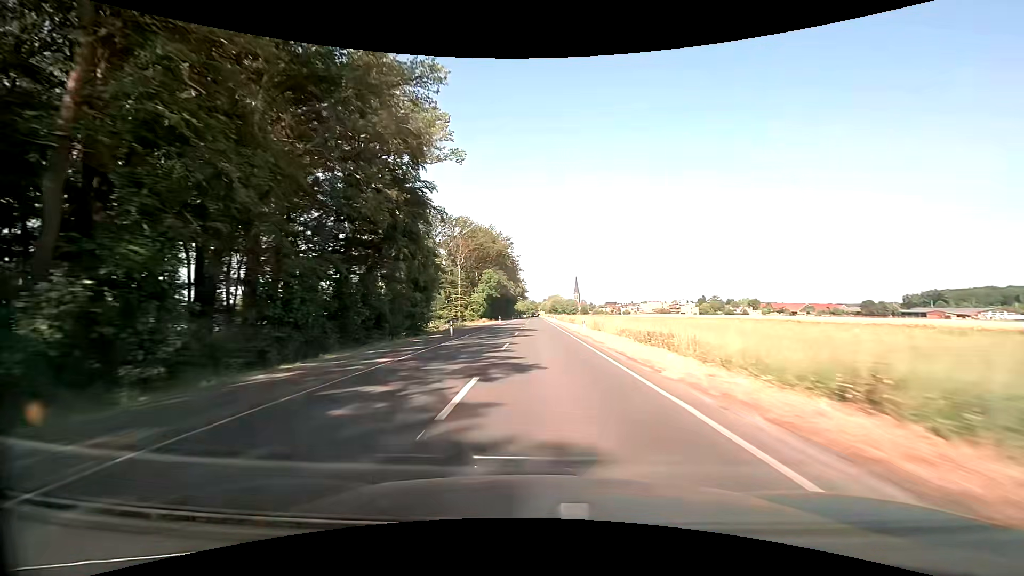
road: secondary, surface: asphalt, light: Day
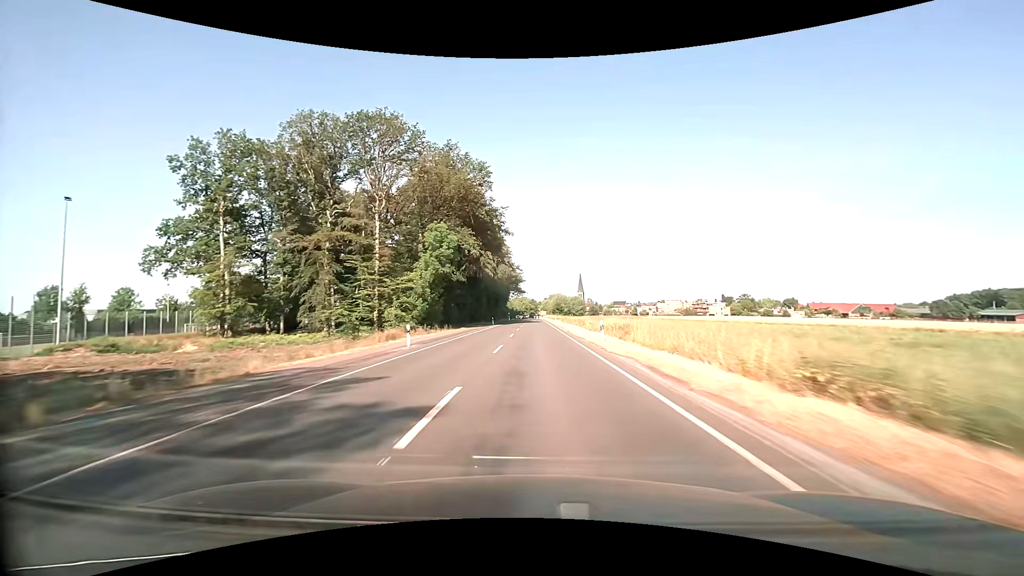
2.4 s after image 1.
(+0.2, +61.7) m; 0°
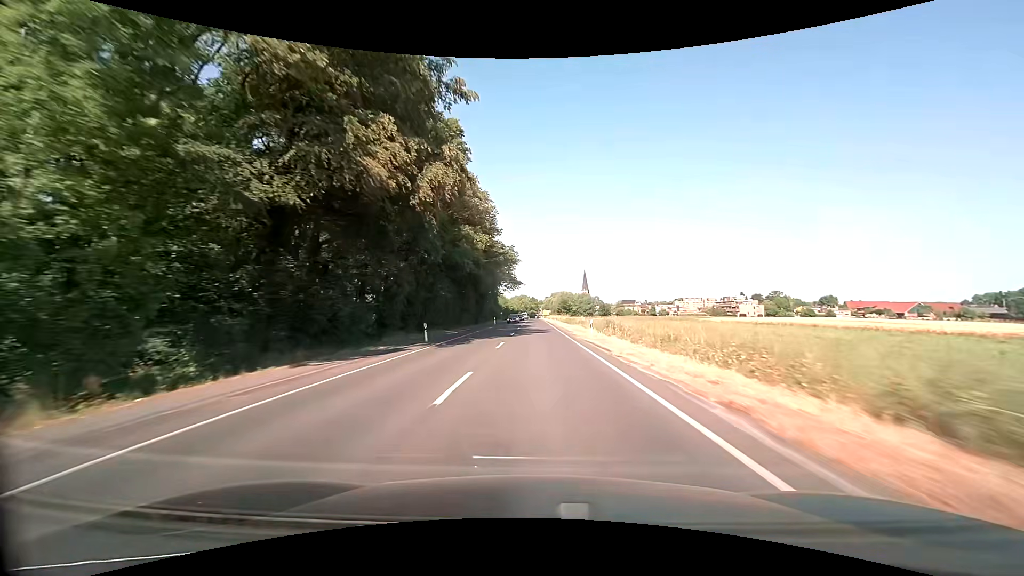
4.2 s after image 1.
(0.0, +46.0) m; 0°
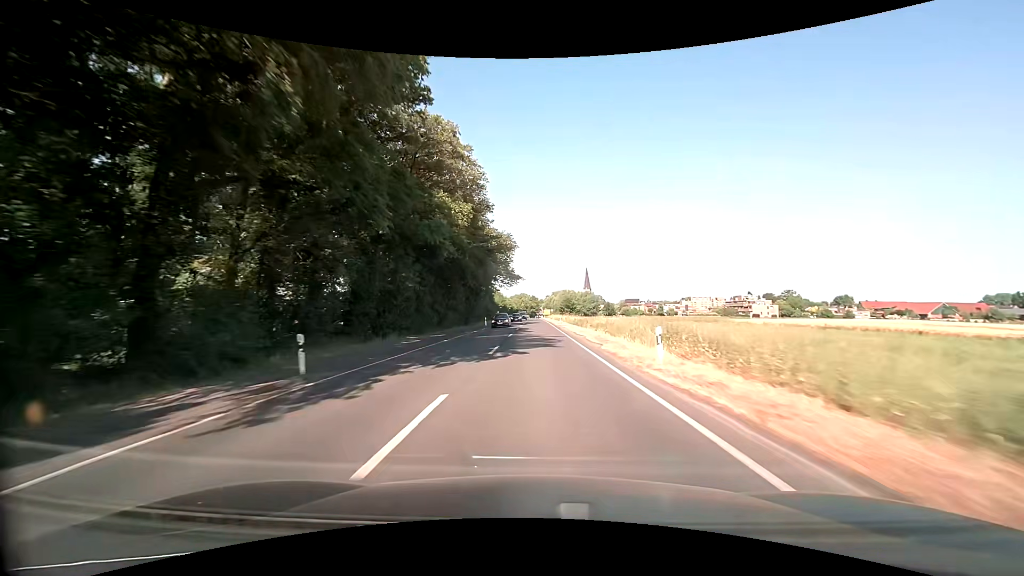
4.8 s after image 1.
(0.0, +15.2) m; 0°
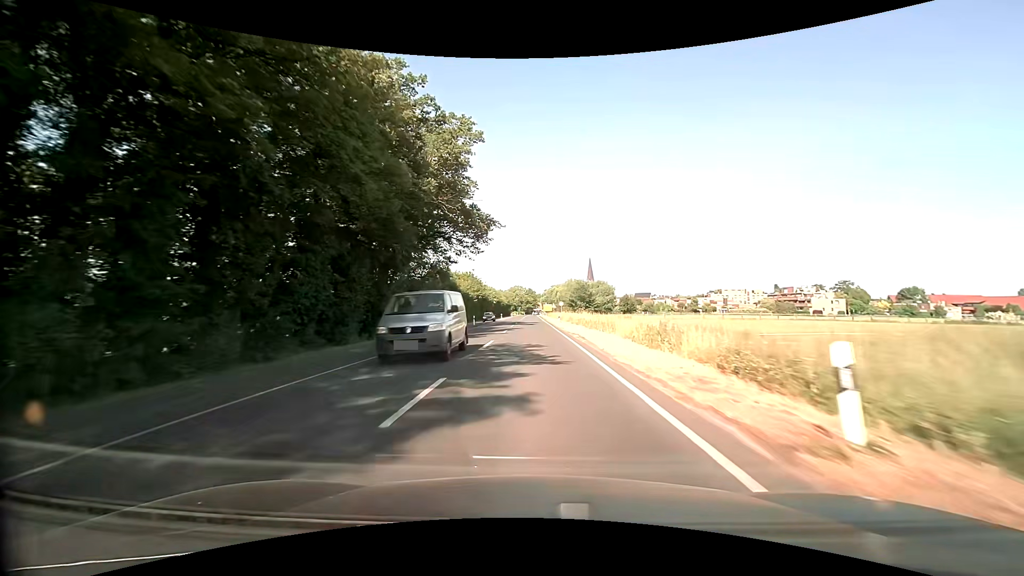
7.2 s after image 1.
(+0.2, +57.6) m; 0°
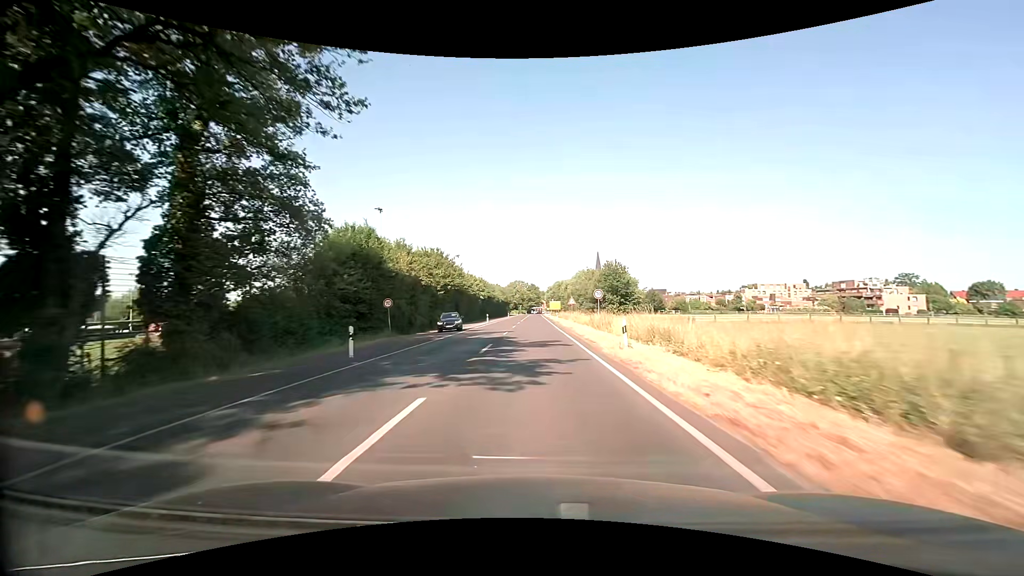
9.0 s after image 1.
(-0.1, +37.6) m; 0°
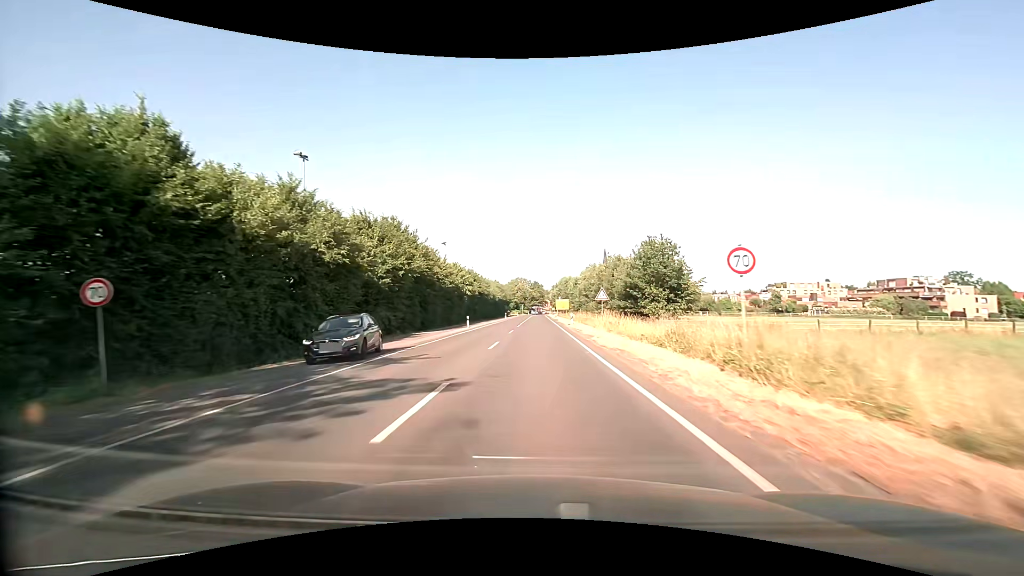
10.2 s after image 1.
(-0.2, +22.0) m; -1°
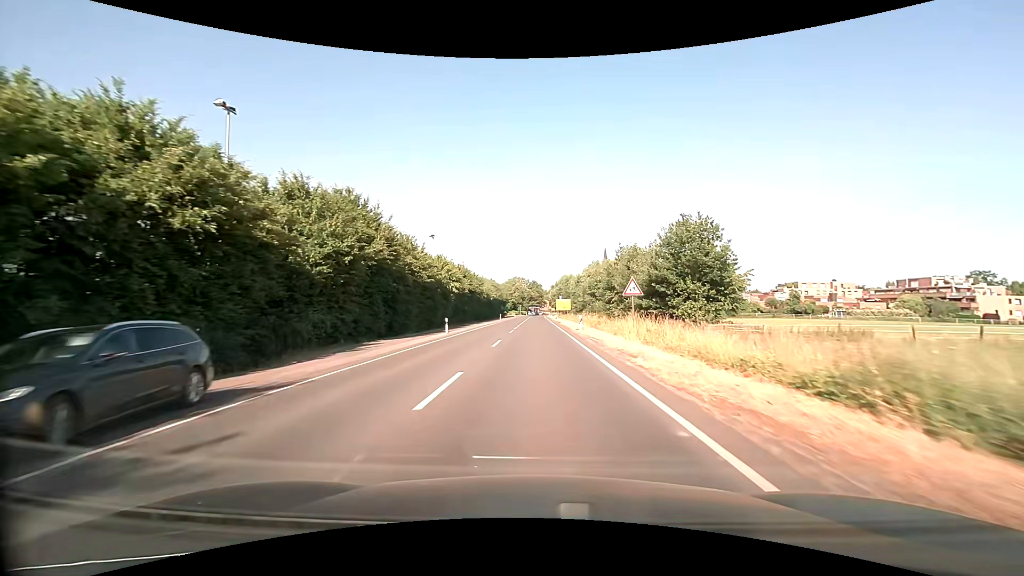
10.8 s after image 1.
(0.0, +10.2) m; 0°
(0, +10) (0, +20) (0, +30) (0, +40) (0, +50) (0, +60) (0, +70) (0, +80) (0, +90) (0, +100) m
